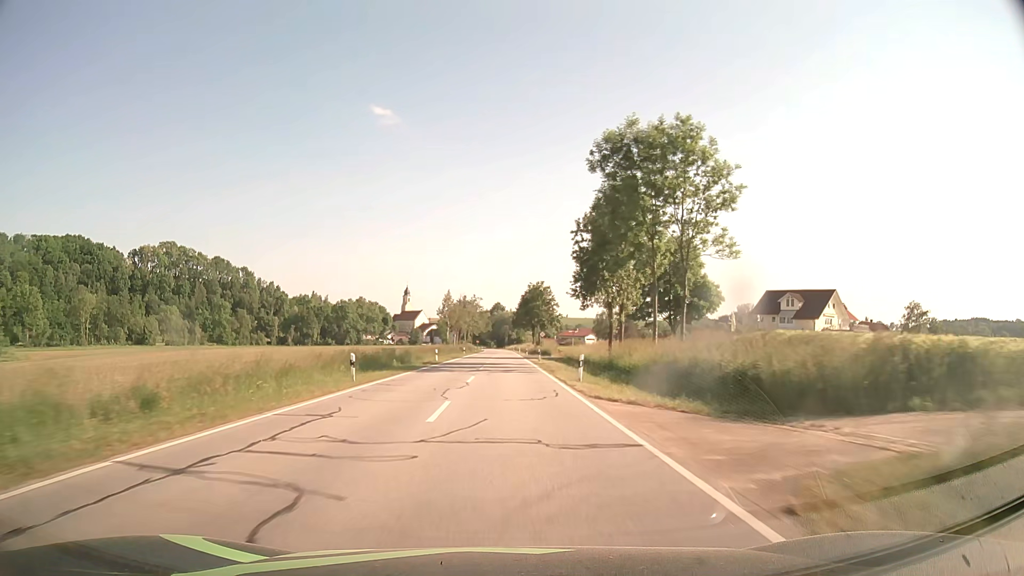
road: secondary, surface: asphalt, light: Day
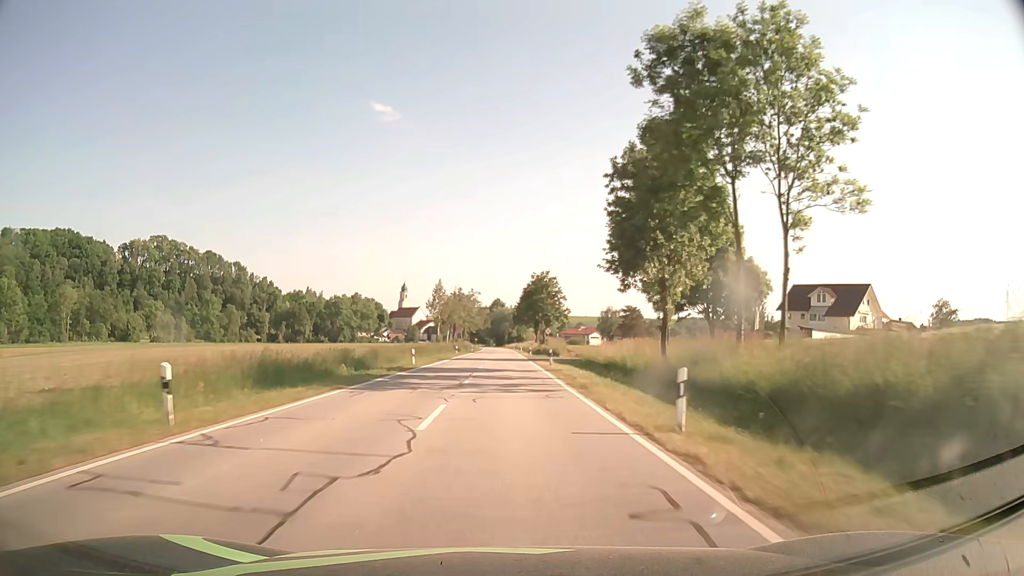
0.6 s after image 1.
(0.0, +13.3) m; 0°
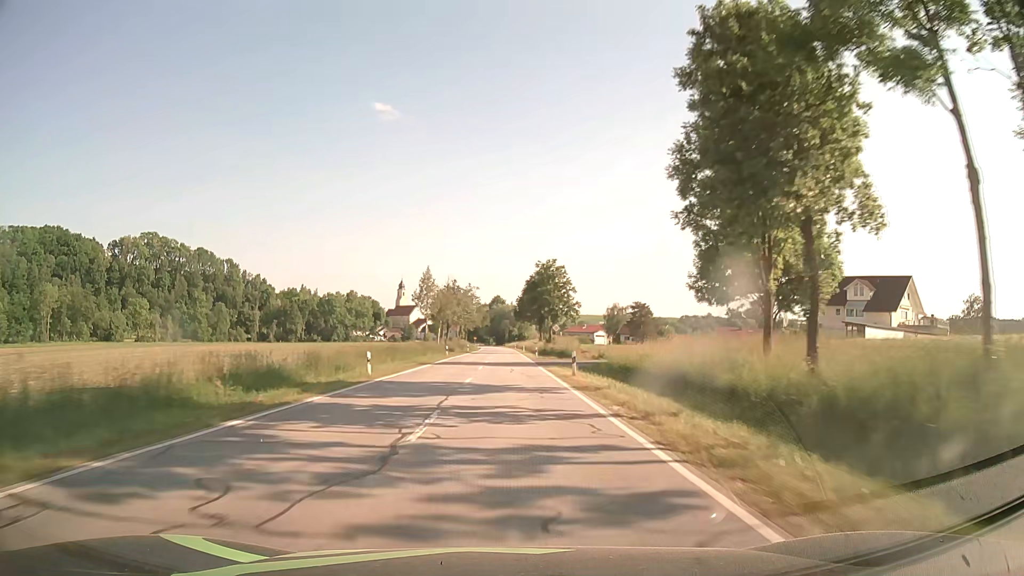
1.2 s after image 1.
(0.0, +13.1) m; 0°
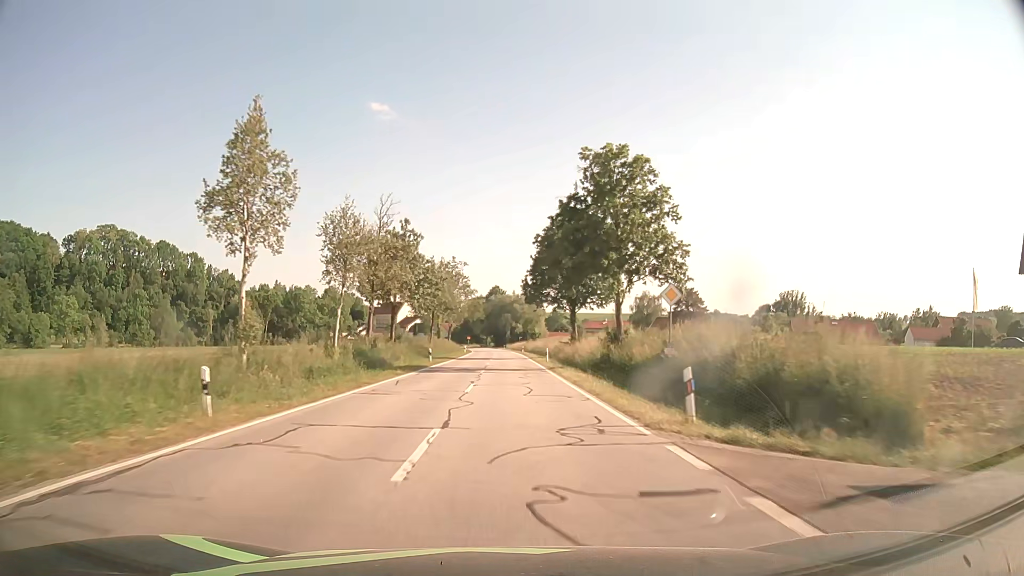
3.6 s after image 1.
(-0.2, +50.3) m; 0°
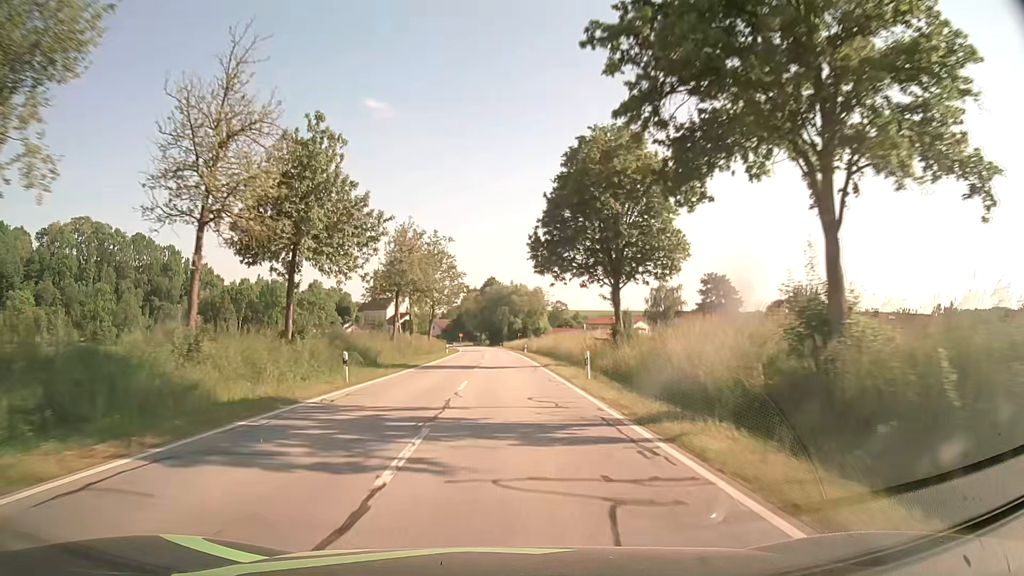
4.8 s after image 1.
(0.0, +24.0) m; 0°
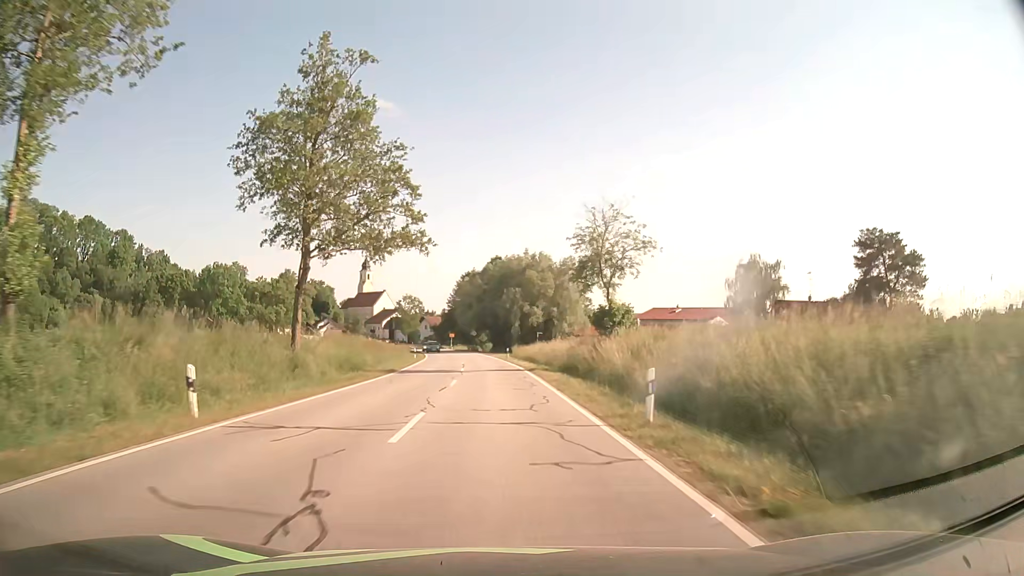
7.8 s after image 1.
(-0.1, +56.9) m; 0°
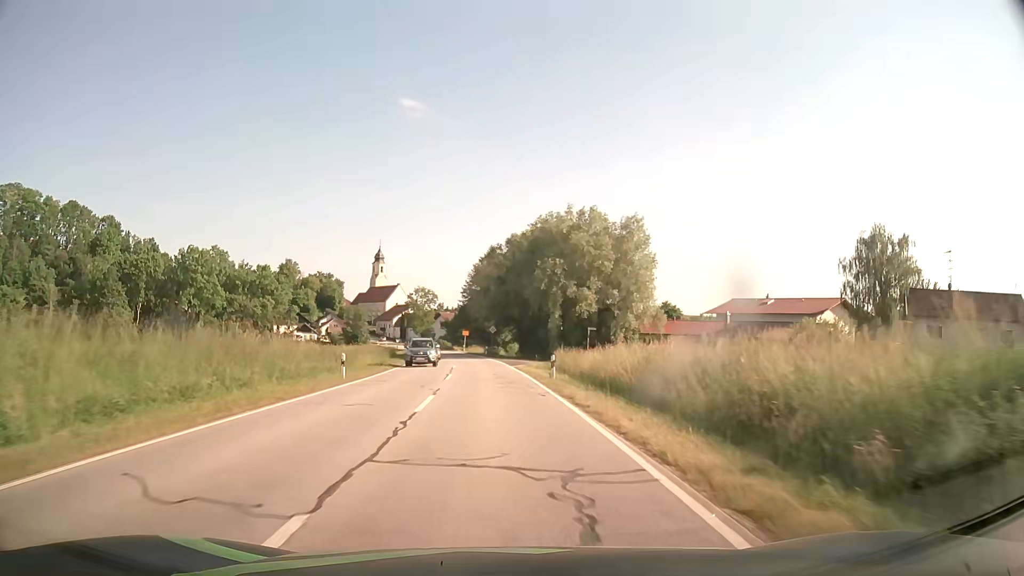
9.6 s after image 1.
(-0.7, +32.0) m; -2°
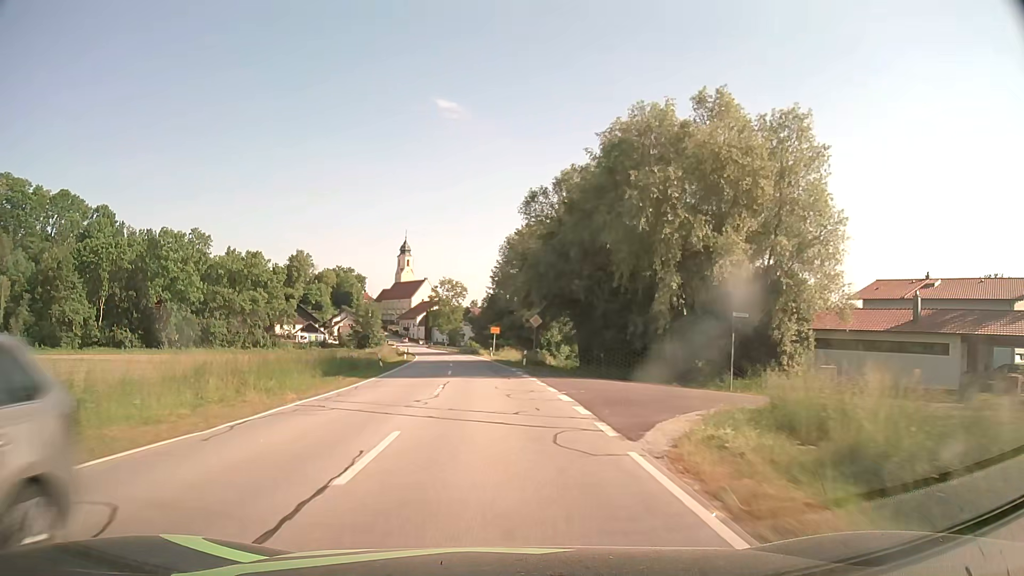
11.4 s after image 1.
(-0.8, +30.8) m; -3°
(0, +10) (0, +20) (-1, +30) (-2, +40) (-3, +50) (-4, +60) (-5, +70) (-6, +80) (-8, +90) (-9, +99) m
